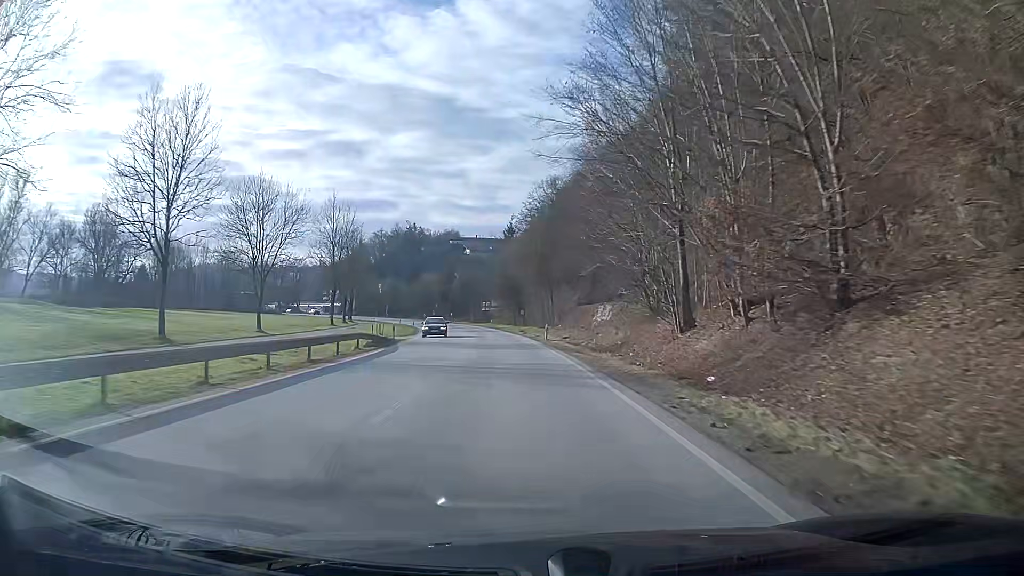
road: primary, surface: asphalt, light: Day
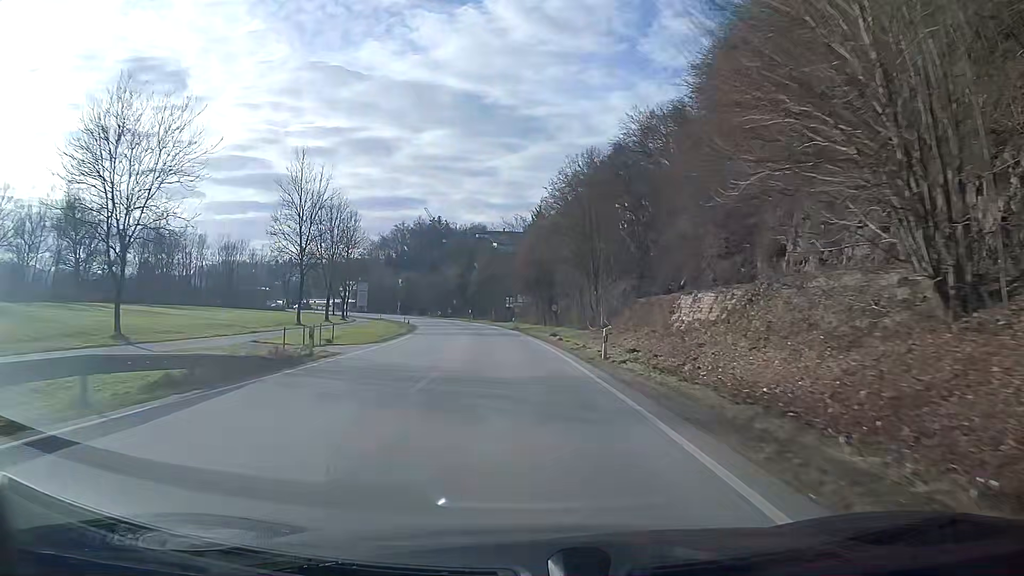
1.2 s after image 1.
(-0.4, +20.5) m; -2°
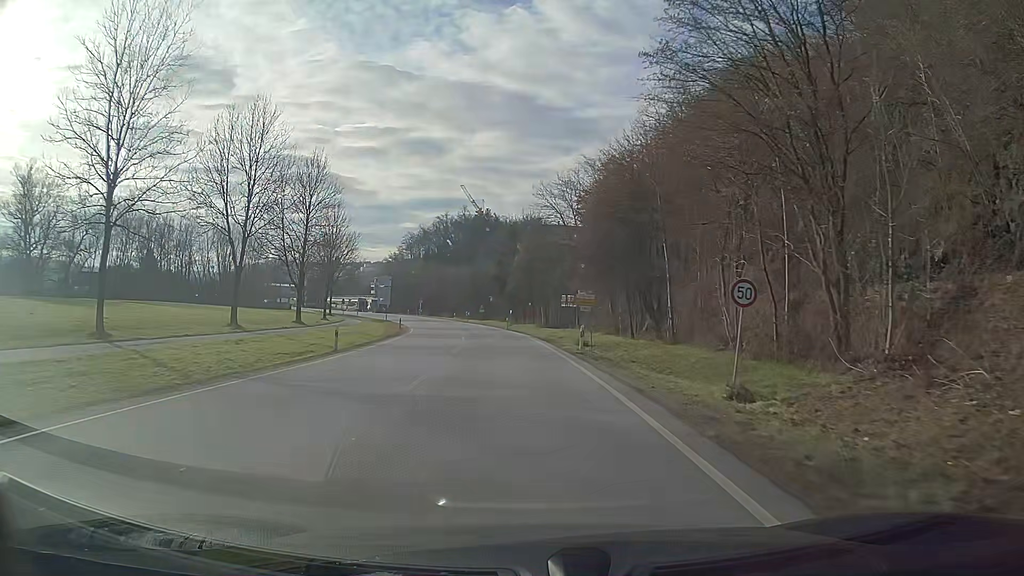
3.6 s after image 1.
(-1.4, +34.9) m; -5°
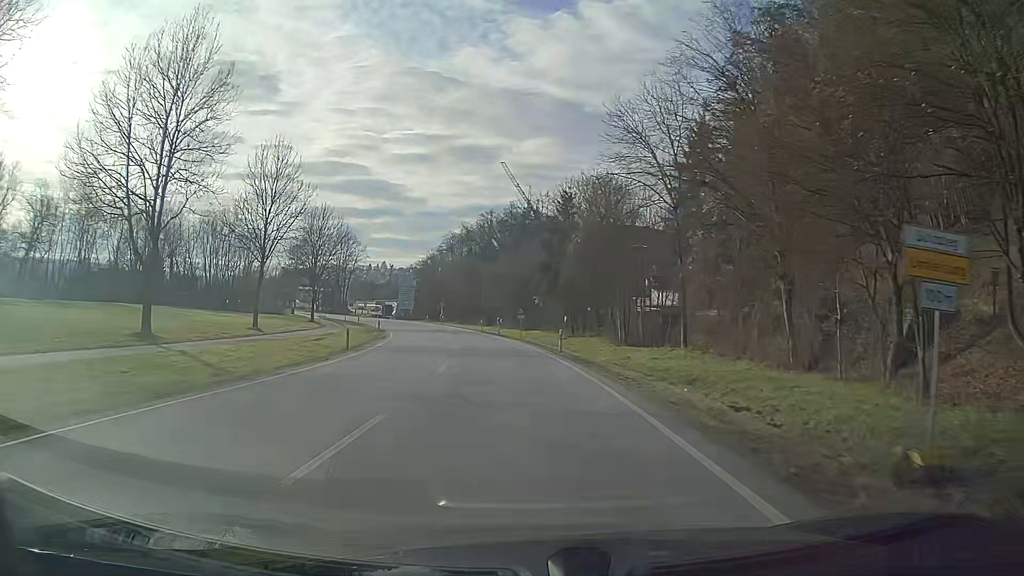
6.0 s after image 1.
(-1.1, +30.7) m; -4°
